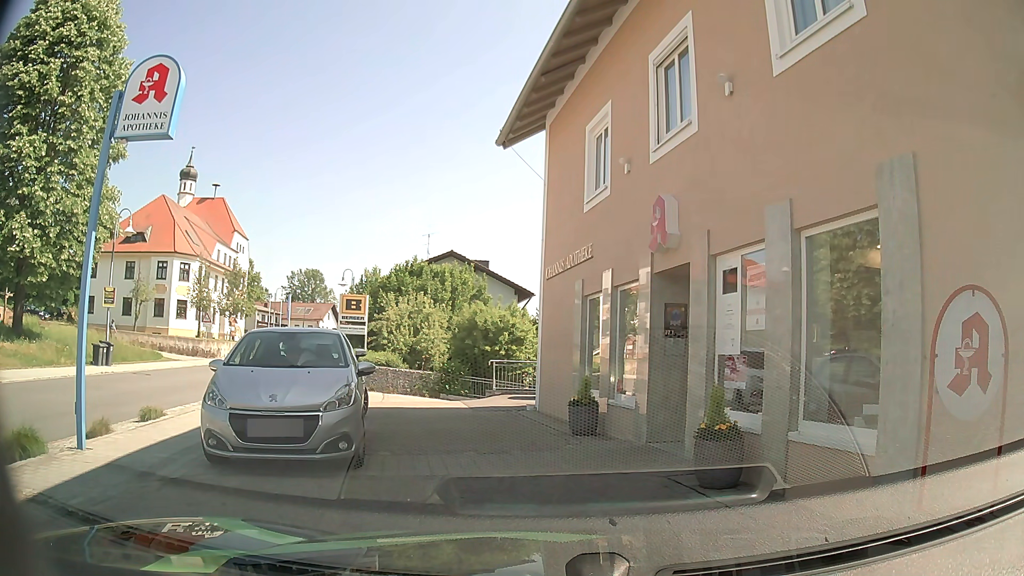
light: Day
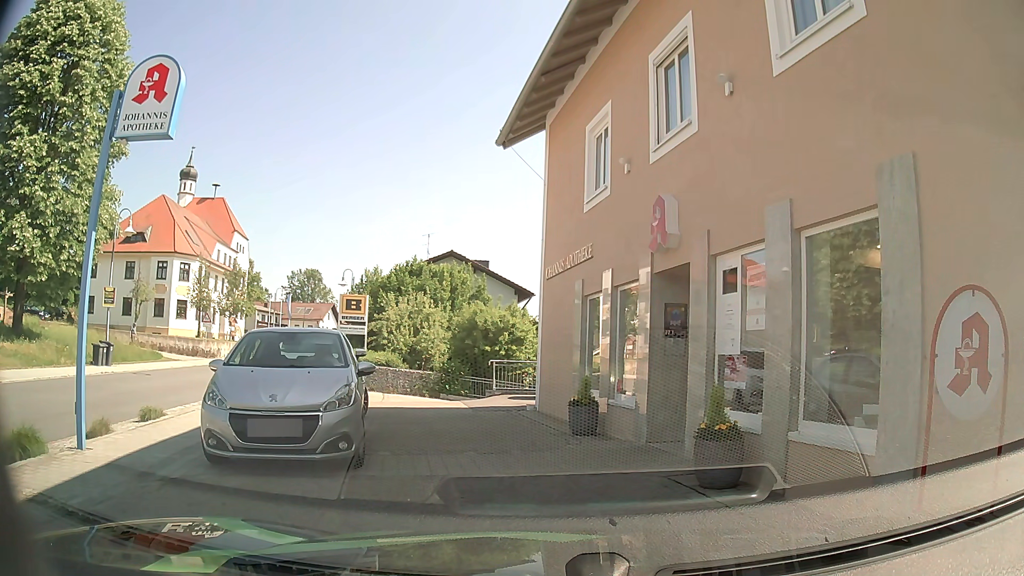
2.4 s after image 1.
(0.0, 0.0) m; 0°
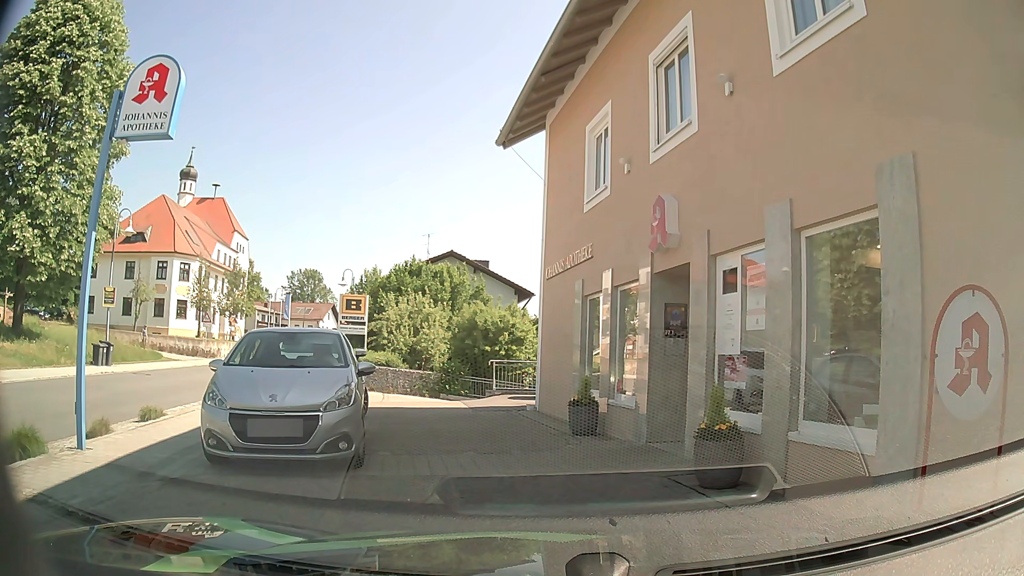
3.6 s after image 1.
(0.0, 0.0) m; 0°
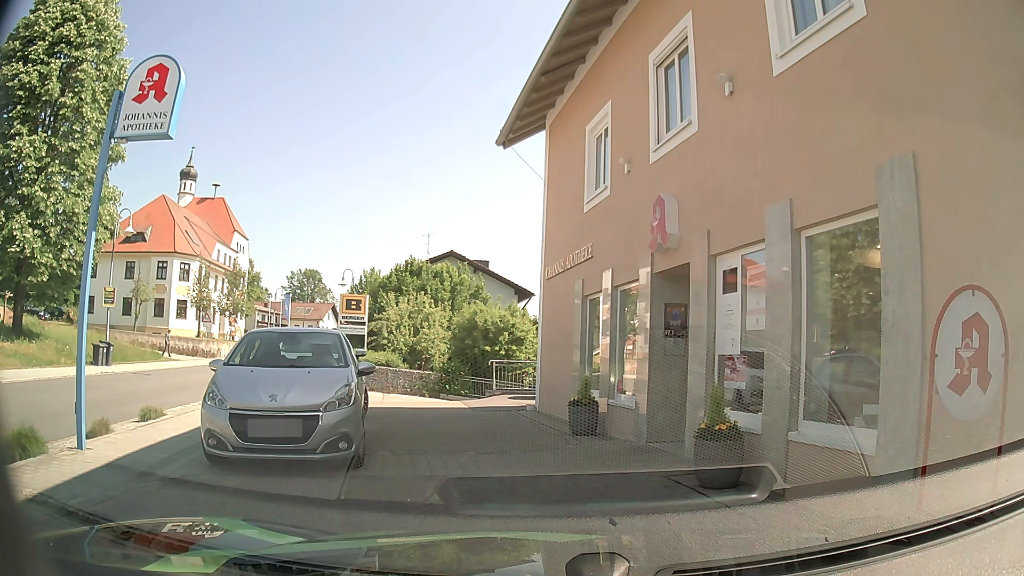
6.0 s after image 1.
(0.0, 0.0) m; 0°
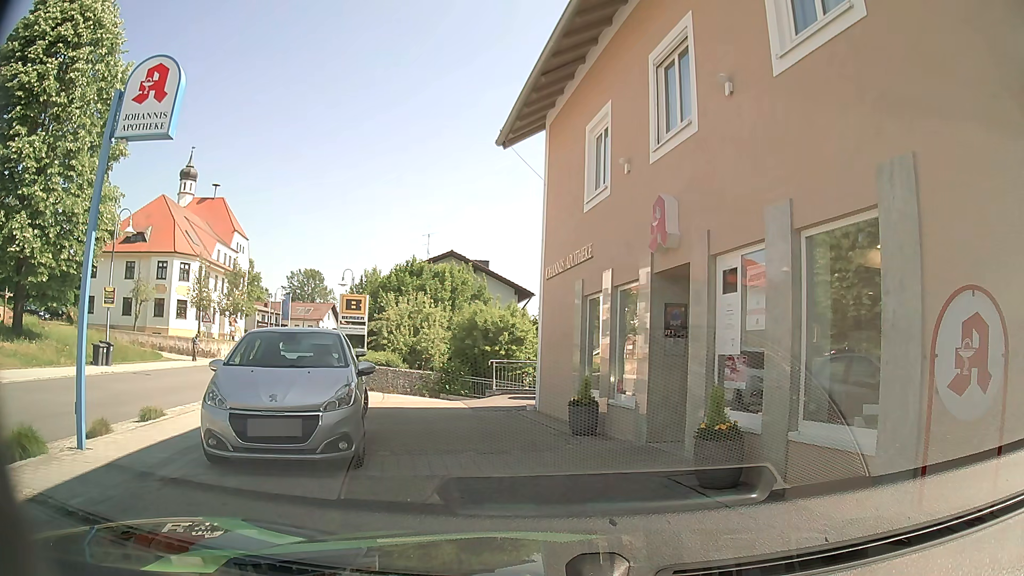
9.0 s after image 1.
(0.0, 0.0) m; 0°
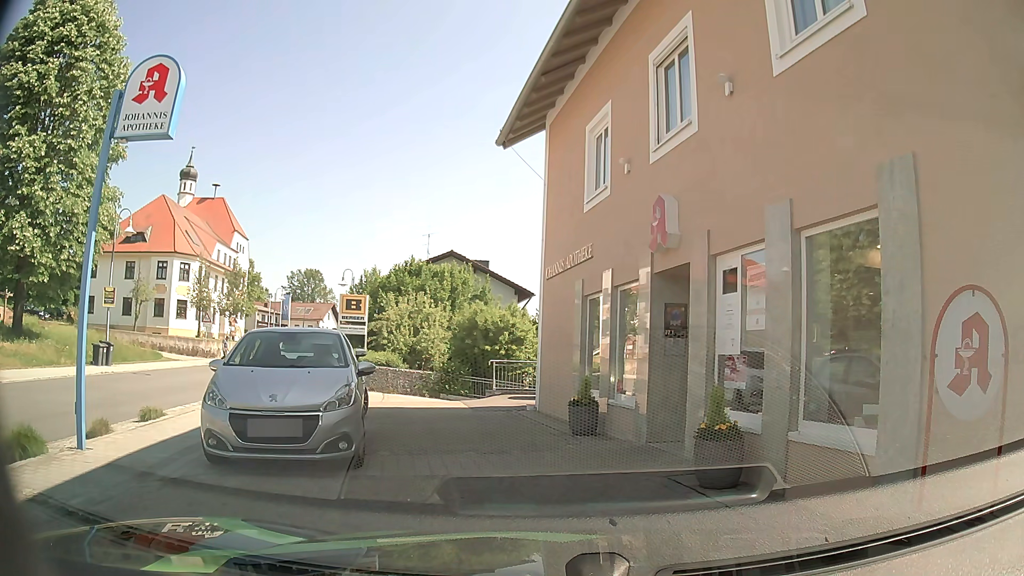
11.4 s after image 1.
(0.0, 0.0) m; 0°
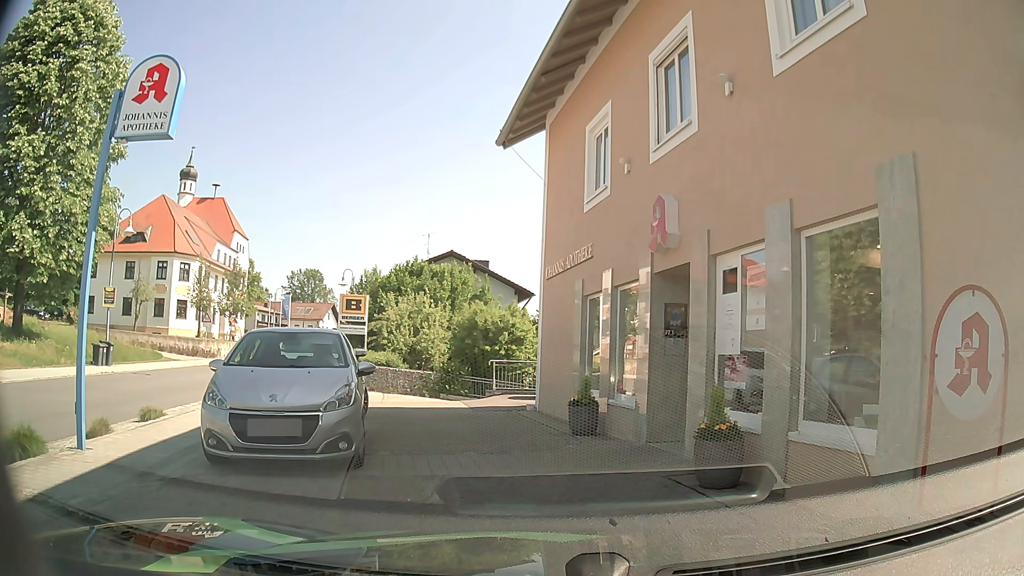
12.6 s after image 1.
(0.0, 0.0) m; 0°
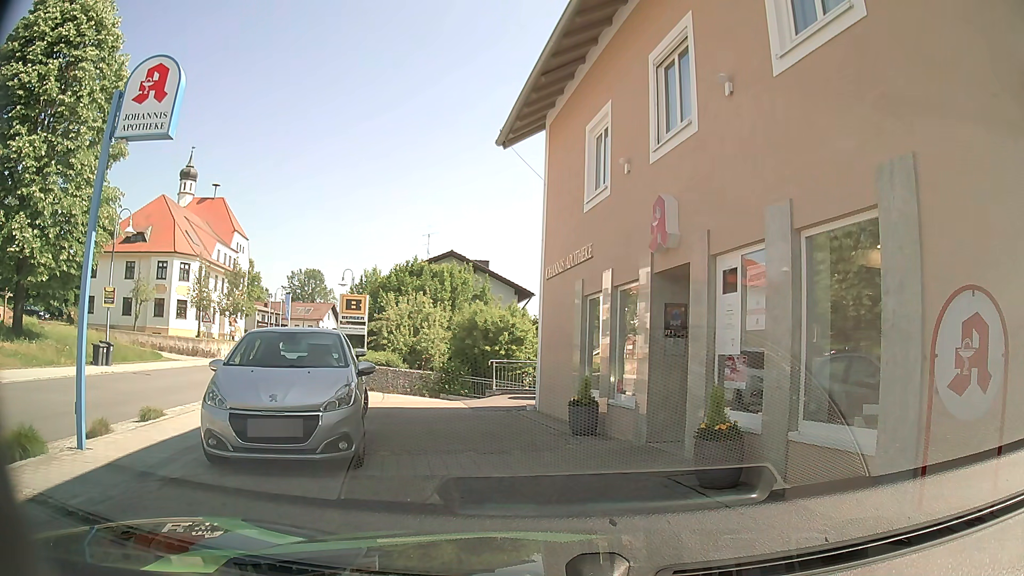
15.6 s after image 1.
(0.0, 0.0) m; 0°
